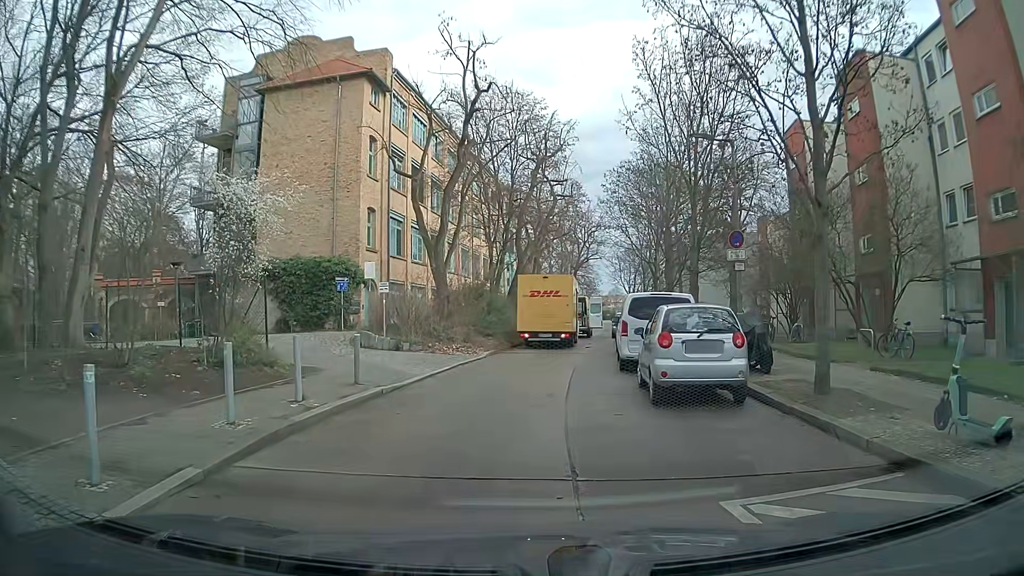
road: residential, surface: asphalt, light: Day
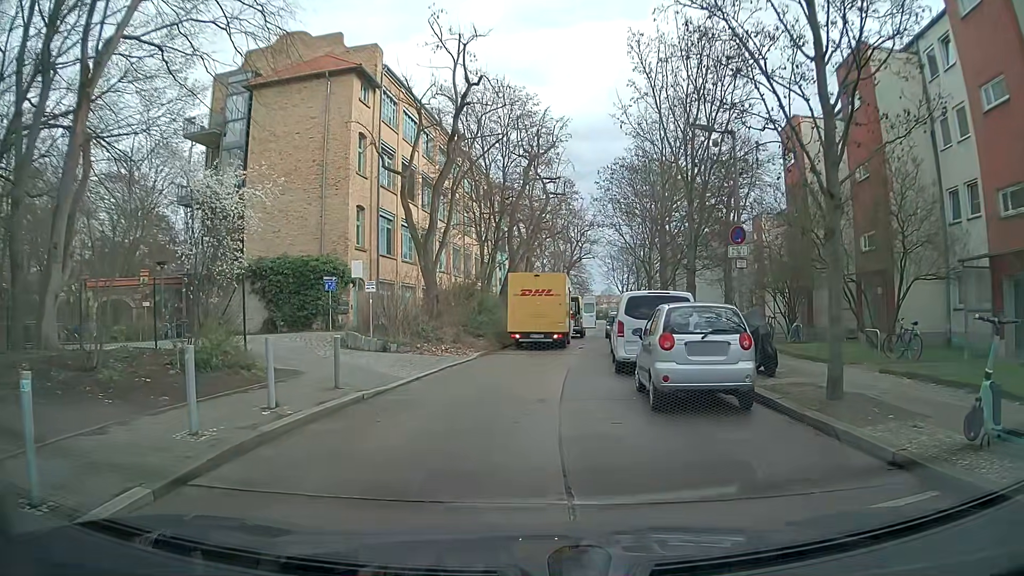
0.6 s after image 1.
(0.0, +0.7) m; 0°
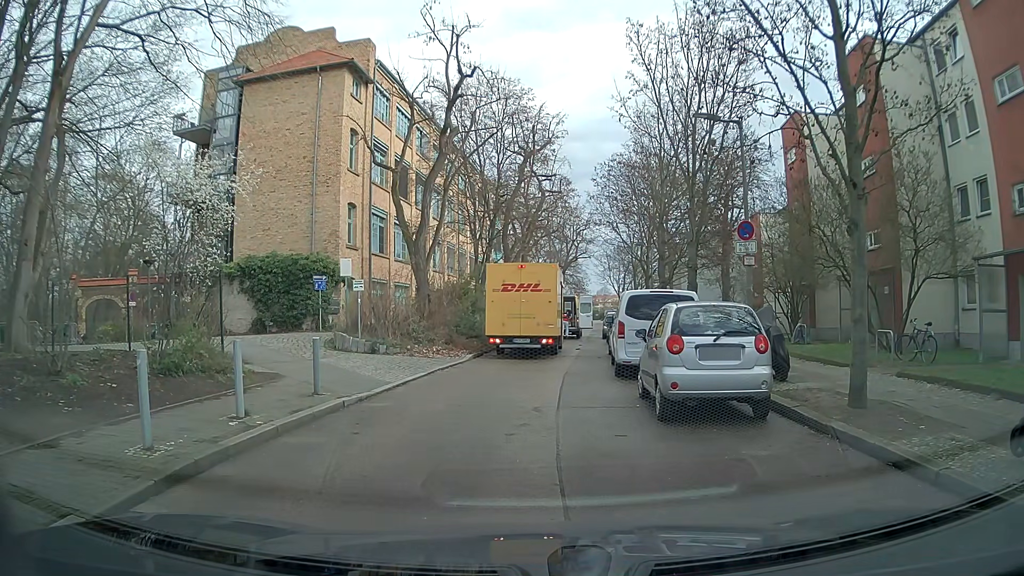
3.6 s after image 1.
(0.0, +0.9) m; 0°
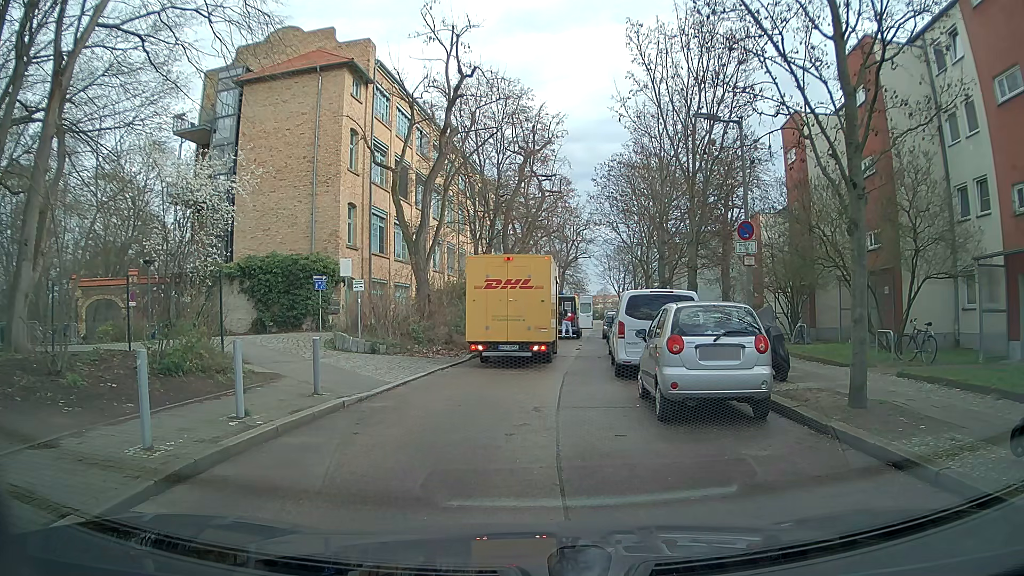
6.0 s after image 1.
(0.0, 0.0) m; 0°
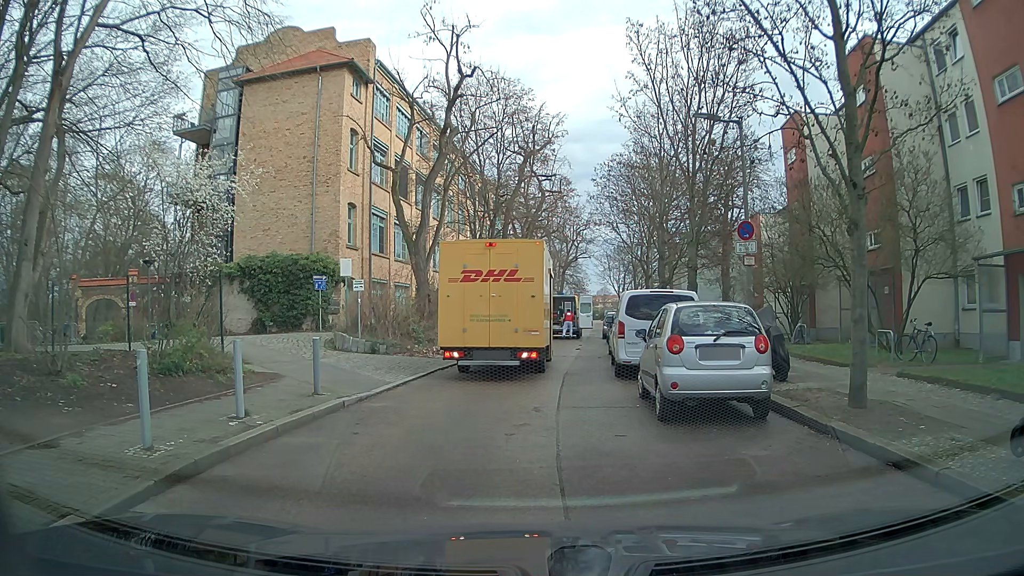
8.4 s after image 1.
(0.0, 0.0) m; 0°
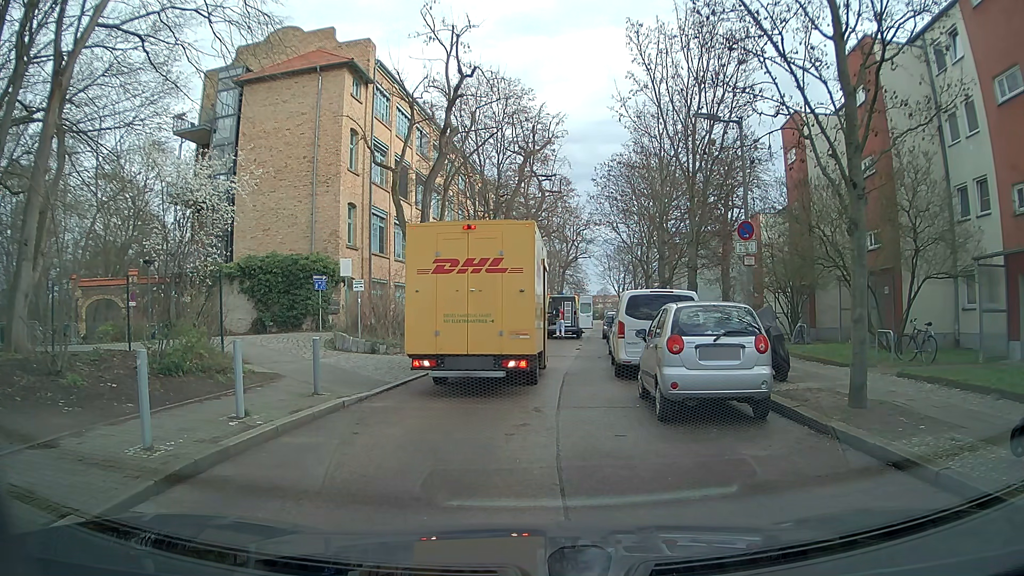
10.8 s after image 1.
(0.0, 0.0) m; 0°
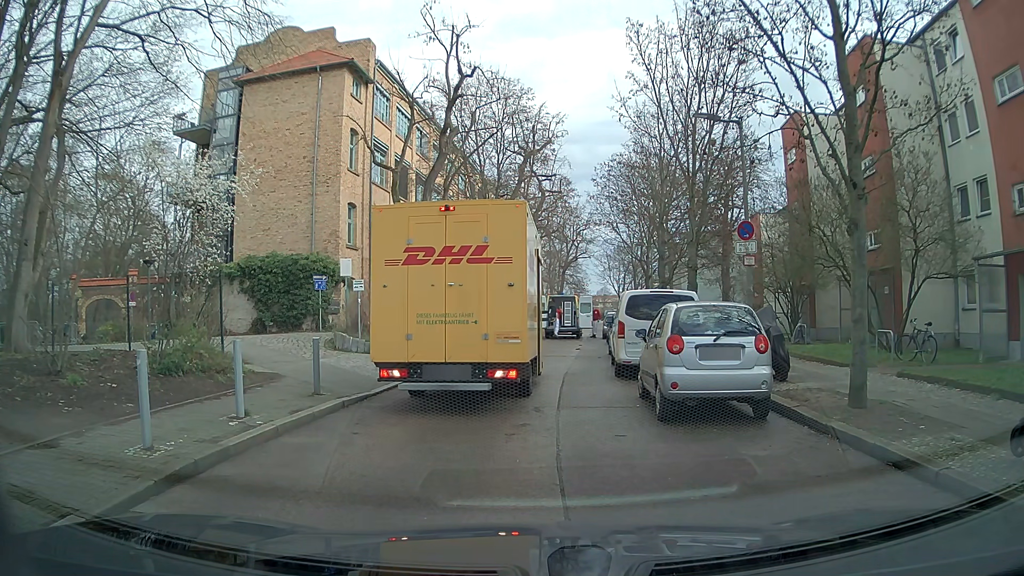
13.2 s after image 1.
(0.0, 0.0) m; 0°
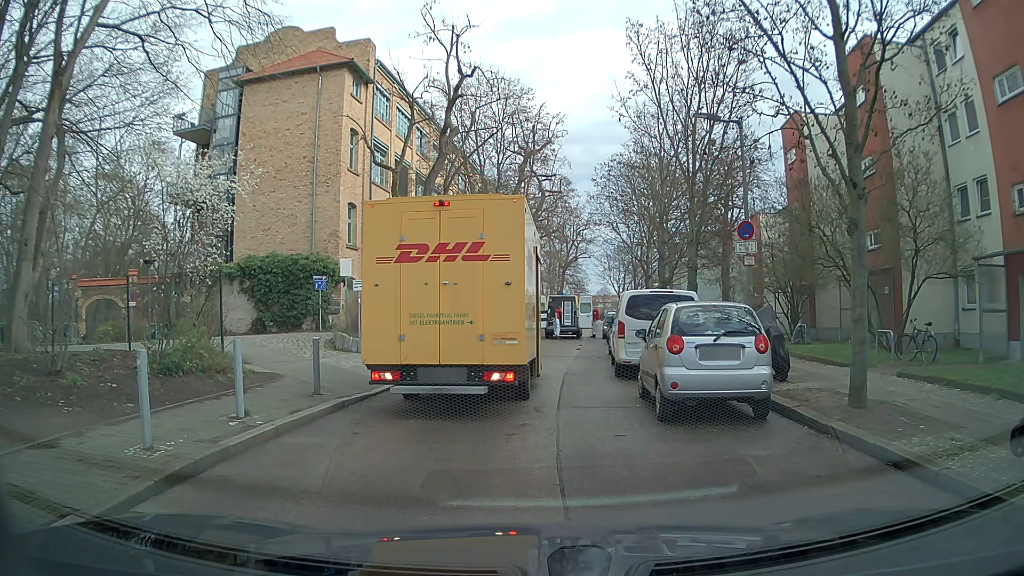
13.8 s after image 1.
(0.0, 0.0) m; 0°
